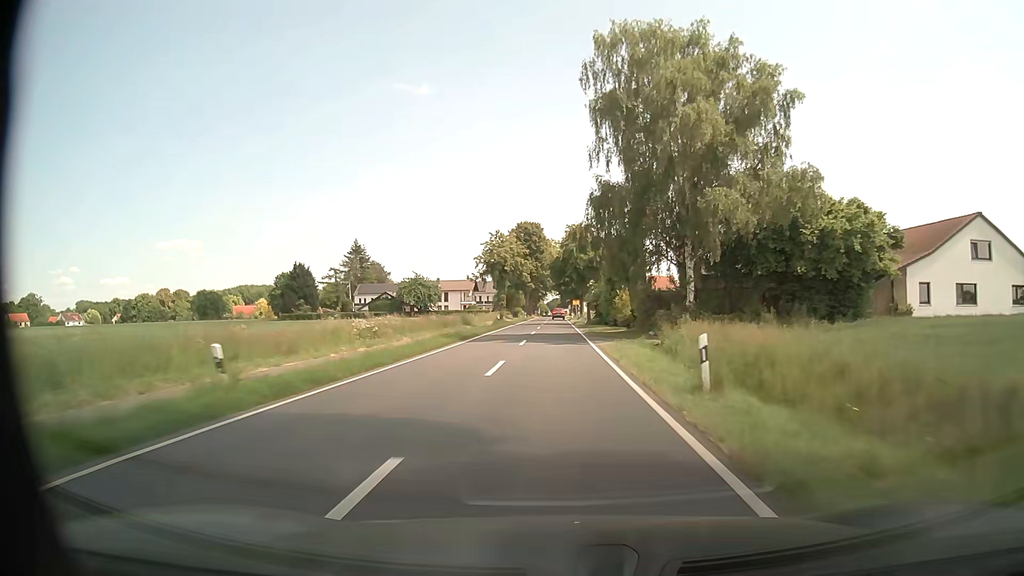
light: Day
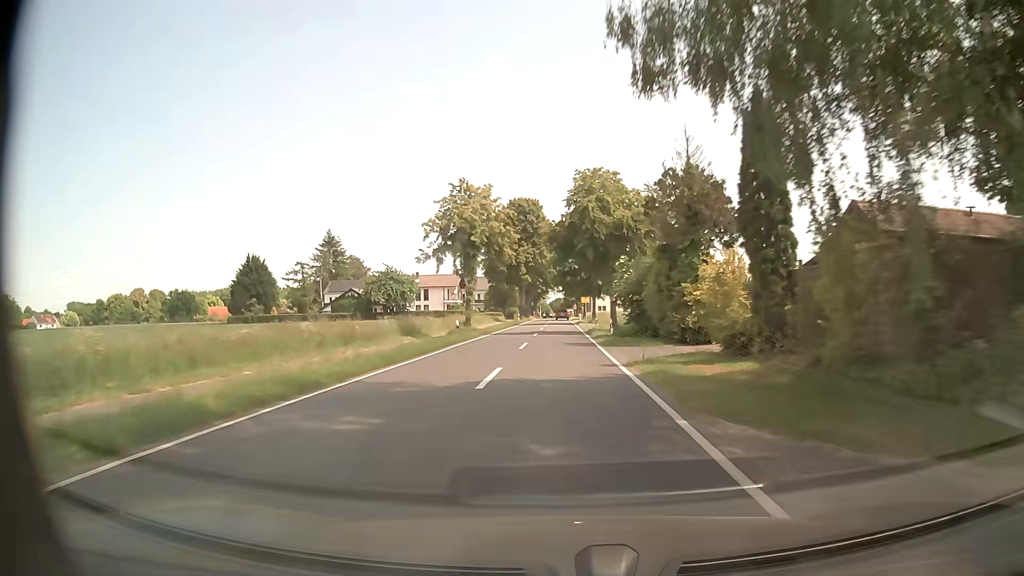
(0.0, +26.0) m; 0°
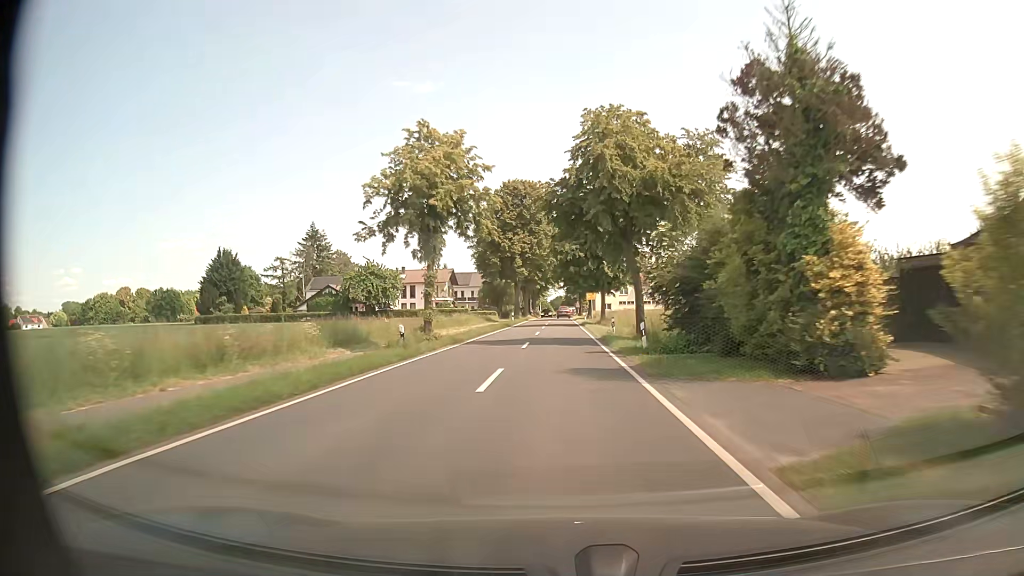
(0.0, +12.3) m; -1°
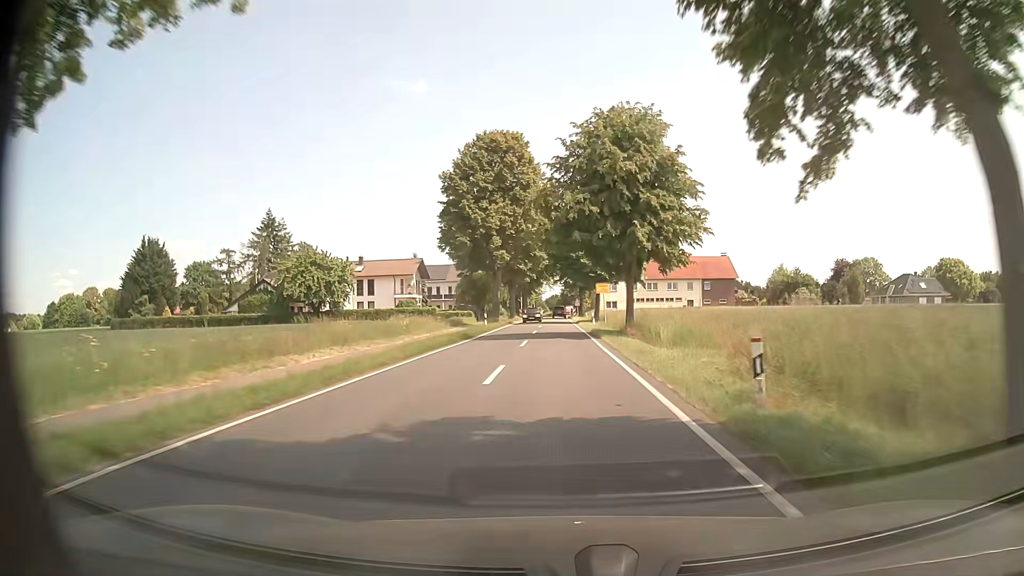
(+0.2, +22.9) m; +1°
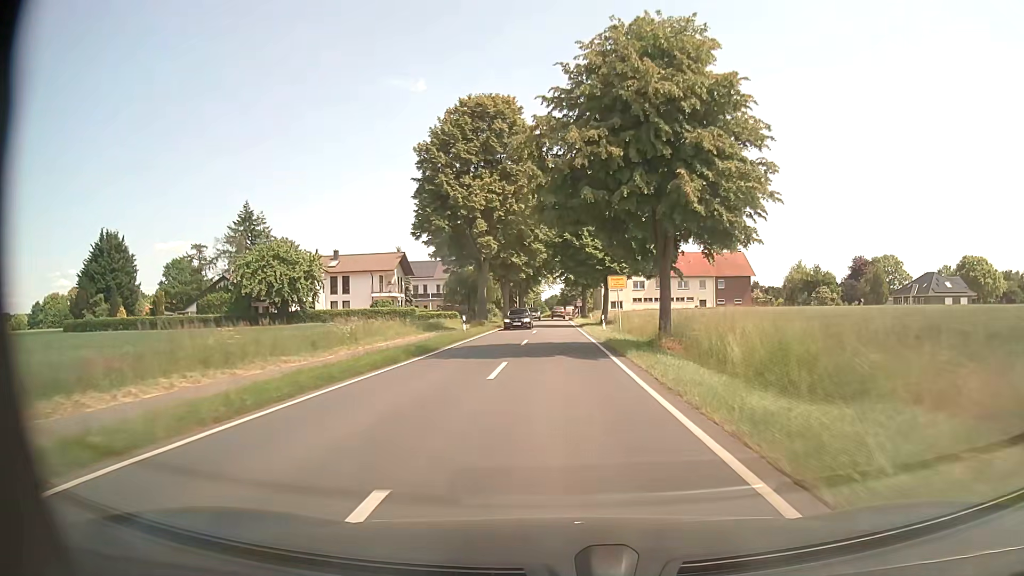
(0.0, +10.6) m; 0°
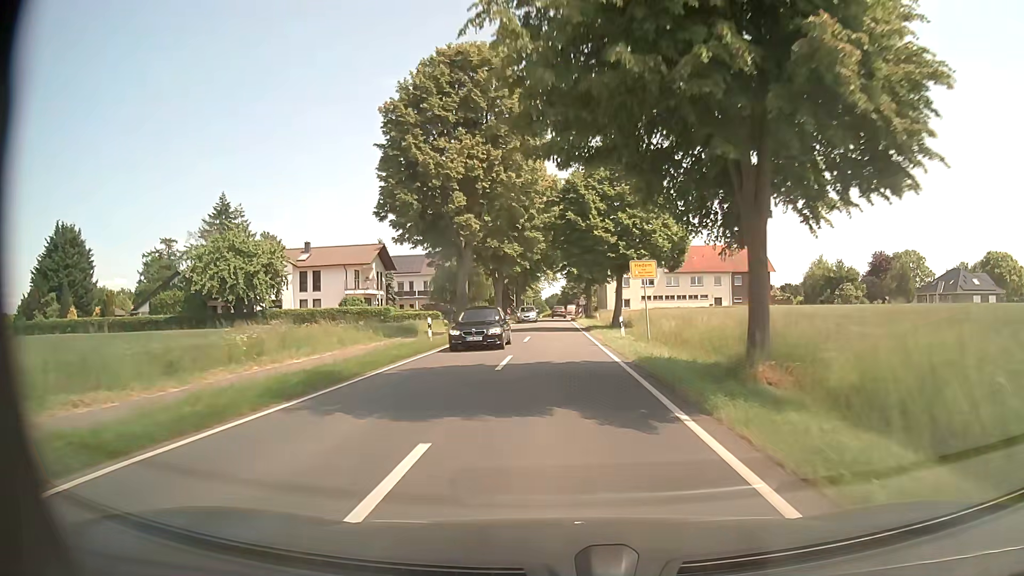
(0.0, +10.0) m; 0°
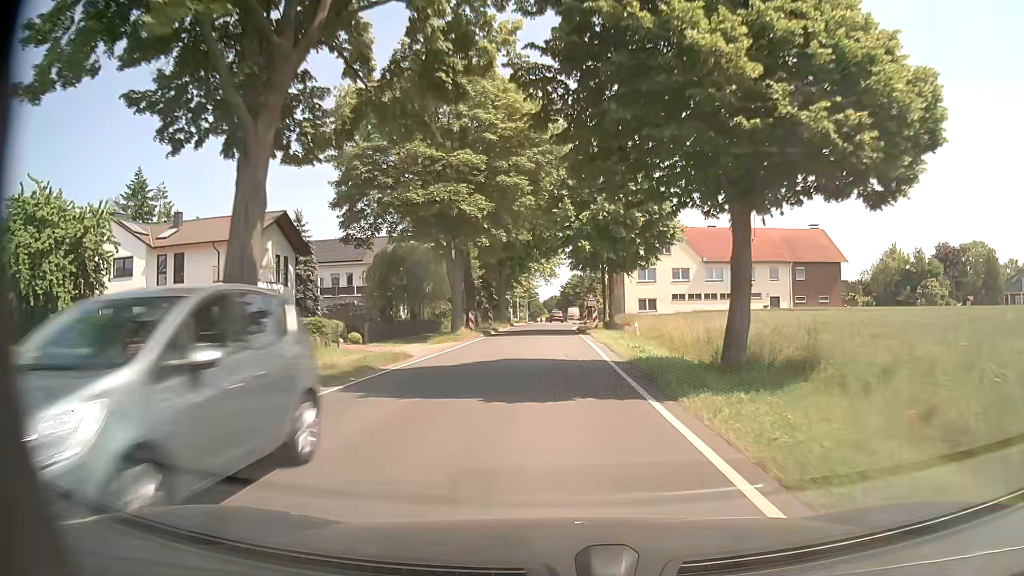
(0.0, +26.9) m; 0°
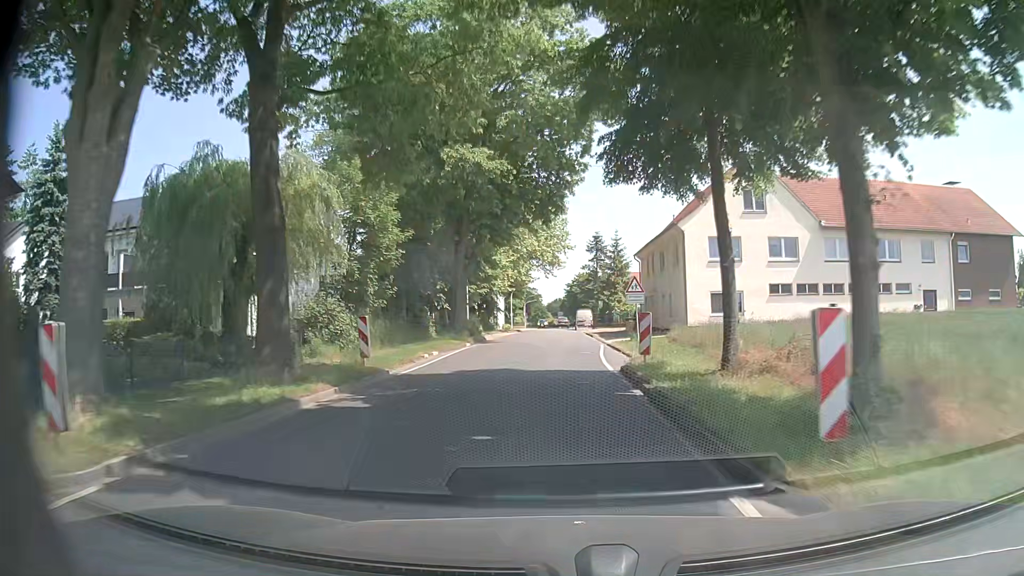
(+0.1, +32.5) m; 0°
(0, +10) (0, +20) (0, +30) (0, +40) (0, +50) (0, +60) (0, +70) (0, +80) (0, +90) (0, +100) m
